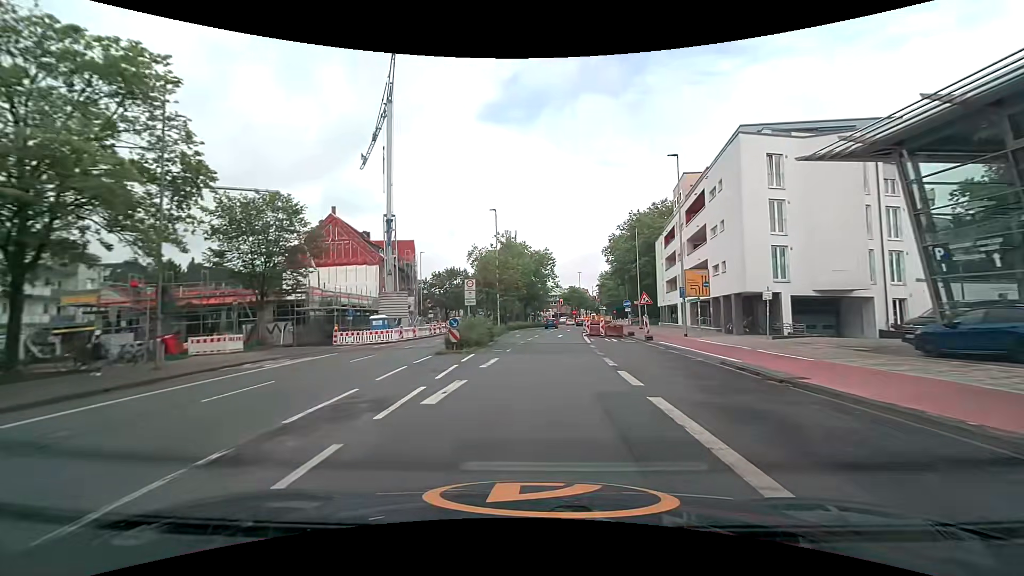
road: secondary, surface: asphalt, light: Day
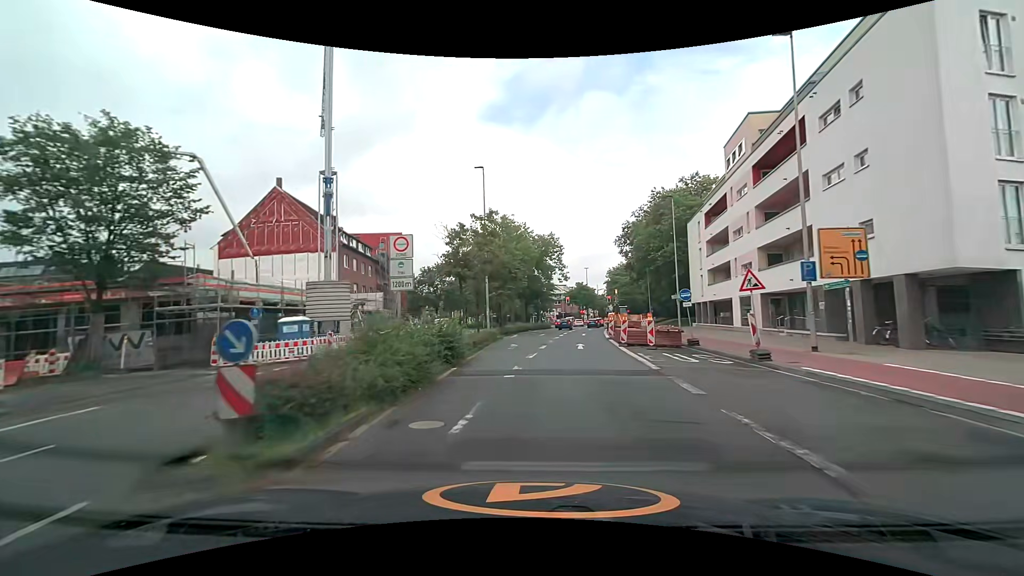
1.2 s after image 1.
(-0.1, +14.6) m; 0°
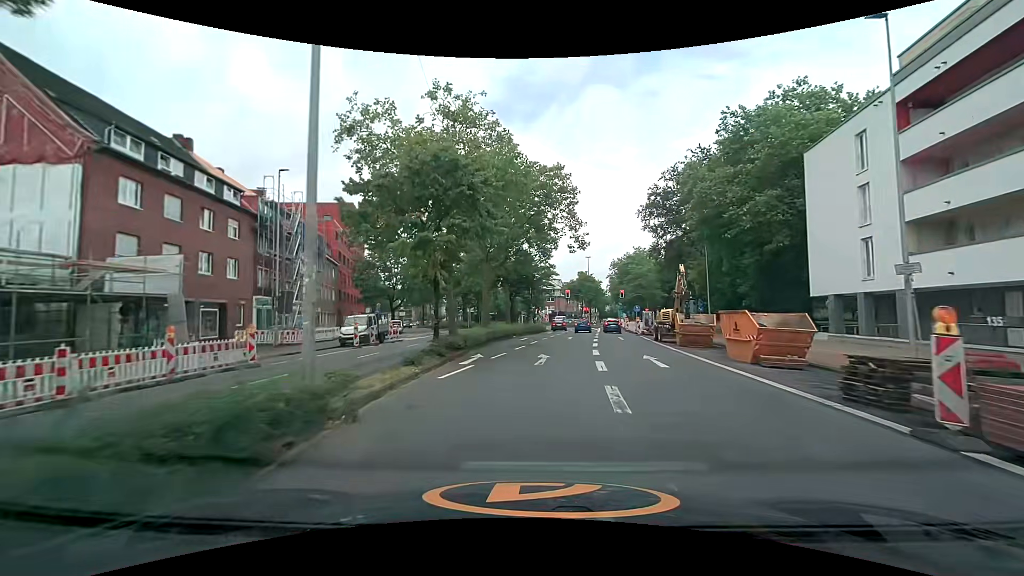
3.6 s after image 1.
(+0.1, +27.6) m; +1°
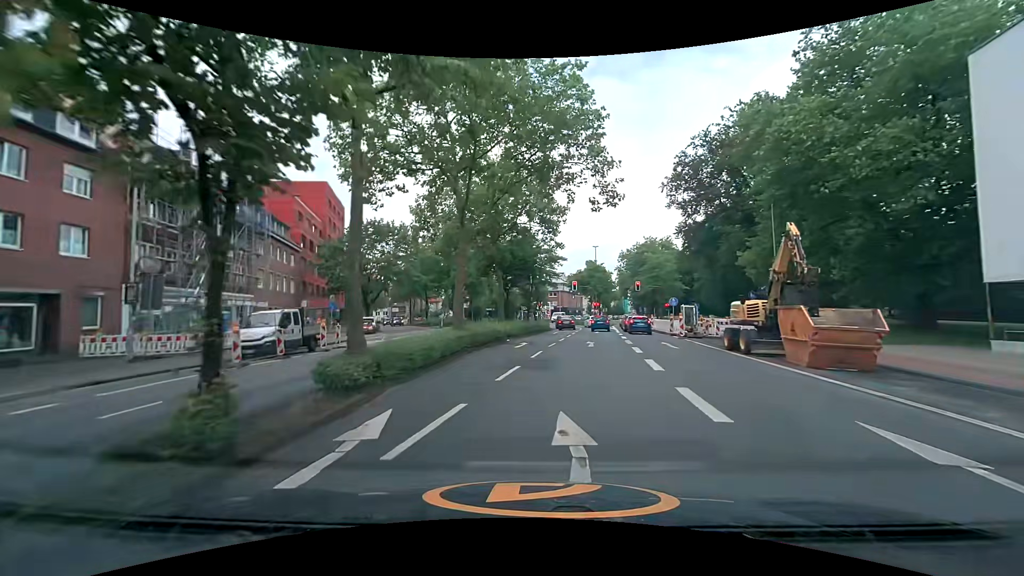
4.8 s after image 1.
(0.0, +12.5) m; -1°
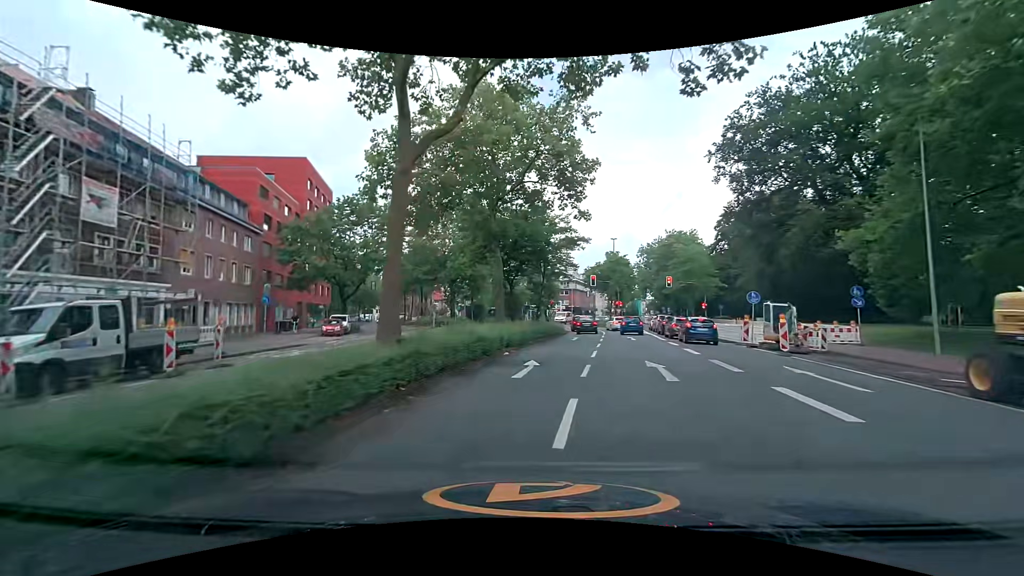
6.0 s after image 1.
(0.0, +11.5) m; -1°
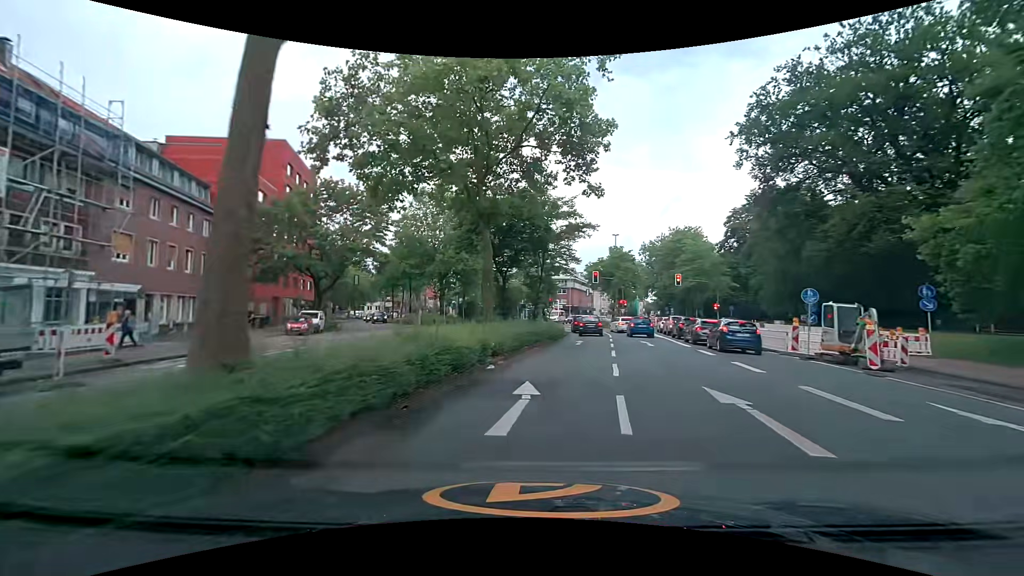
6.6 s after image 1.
(0.0, +5.3) m; 0°
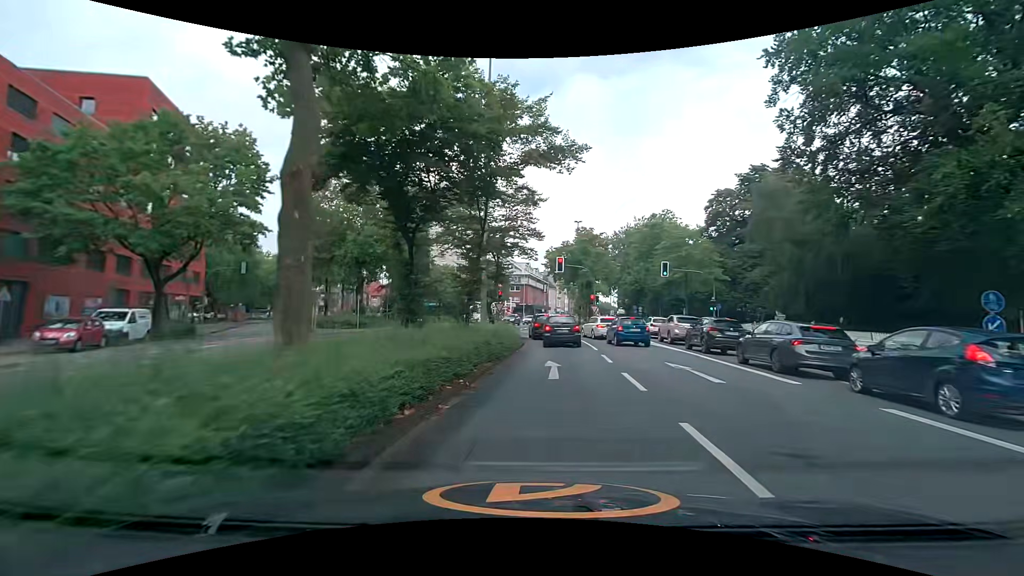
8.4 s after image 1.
(+0.7, +14.0) m; +6°
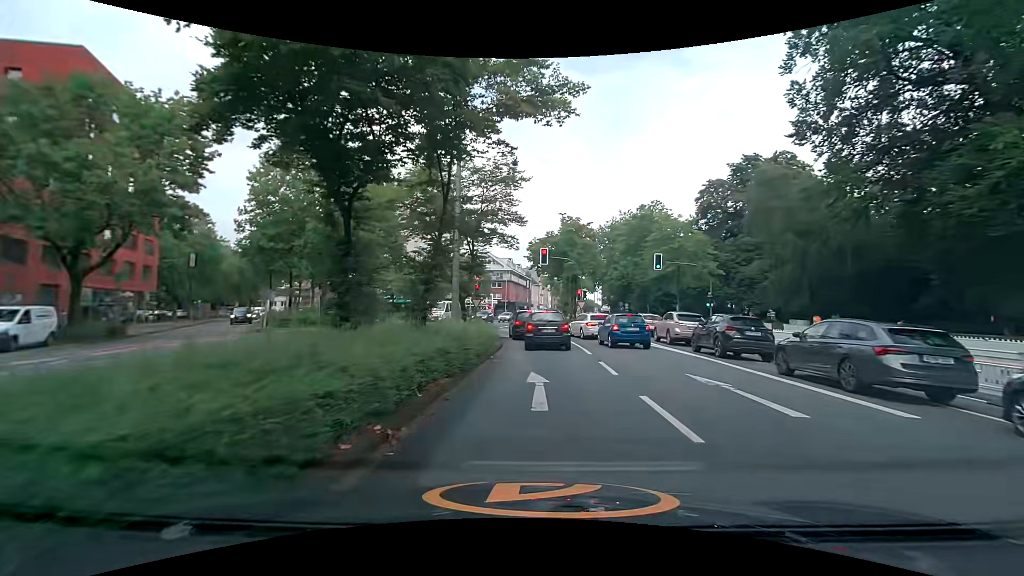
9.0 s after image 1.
(+0.1, +4.0) m; +2°
